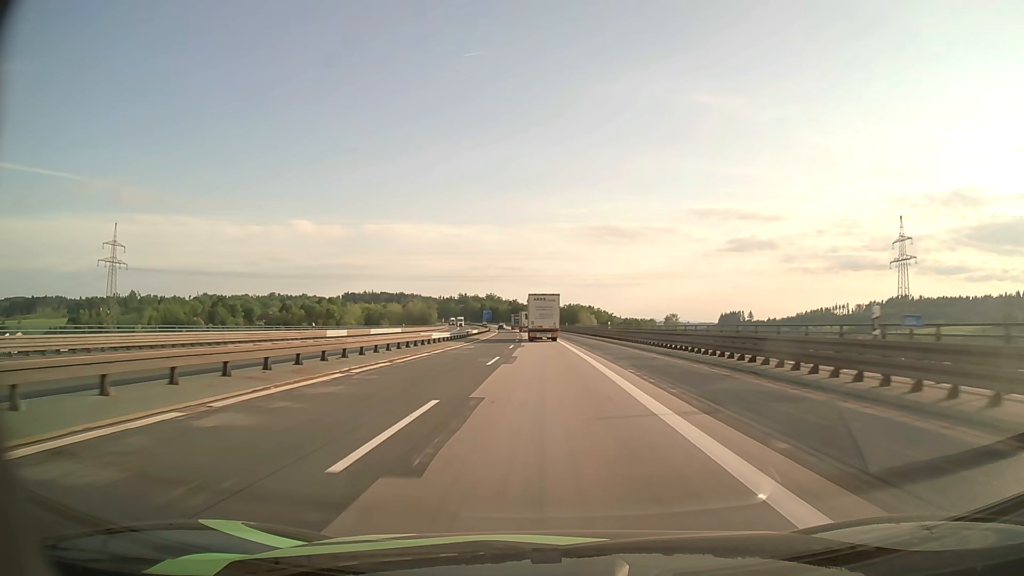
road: motorway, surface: asphalt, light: Day
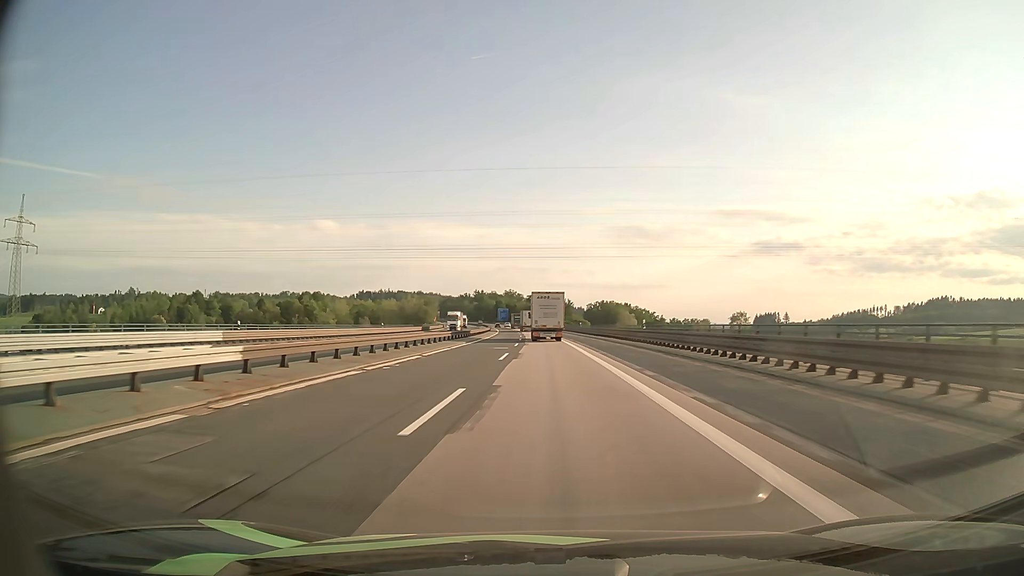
(-1.3, +69.8) m; -2°
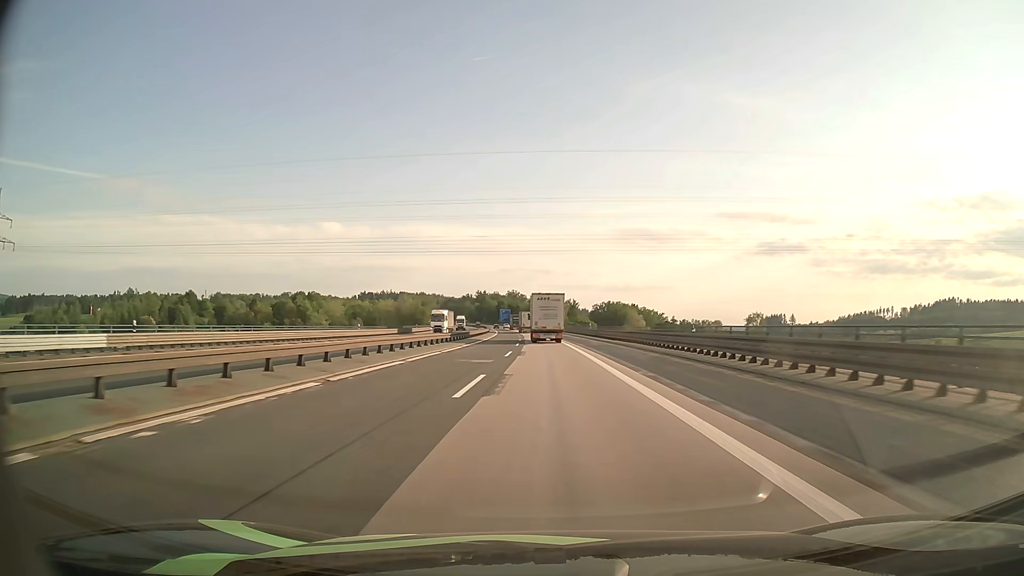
(0.0, +13.8) m; 0°
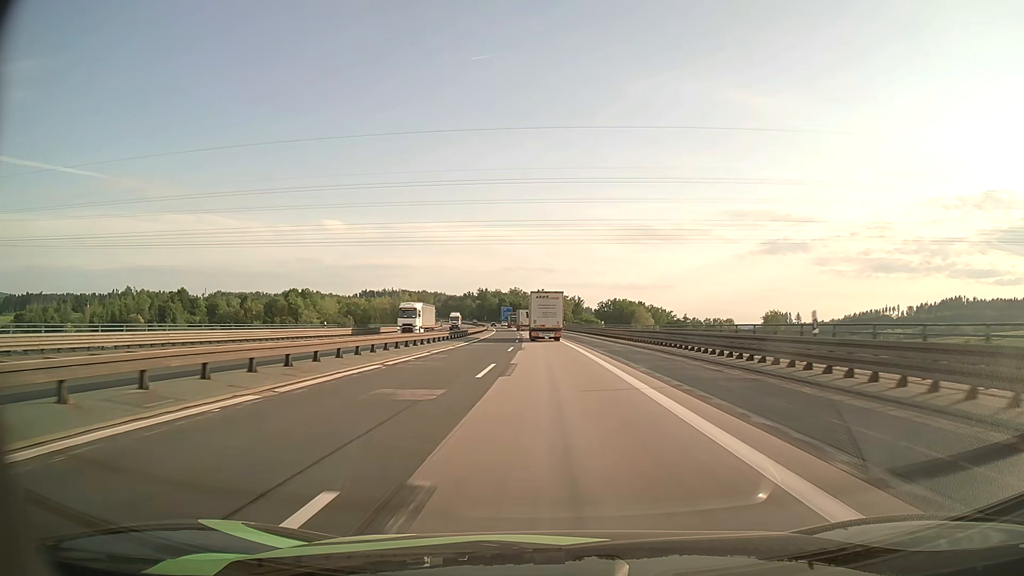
(-0.1, +13.6) m; 0°
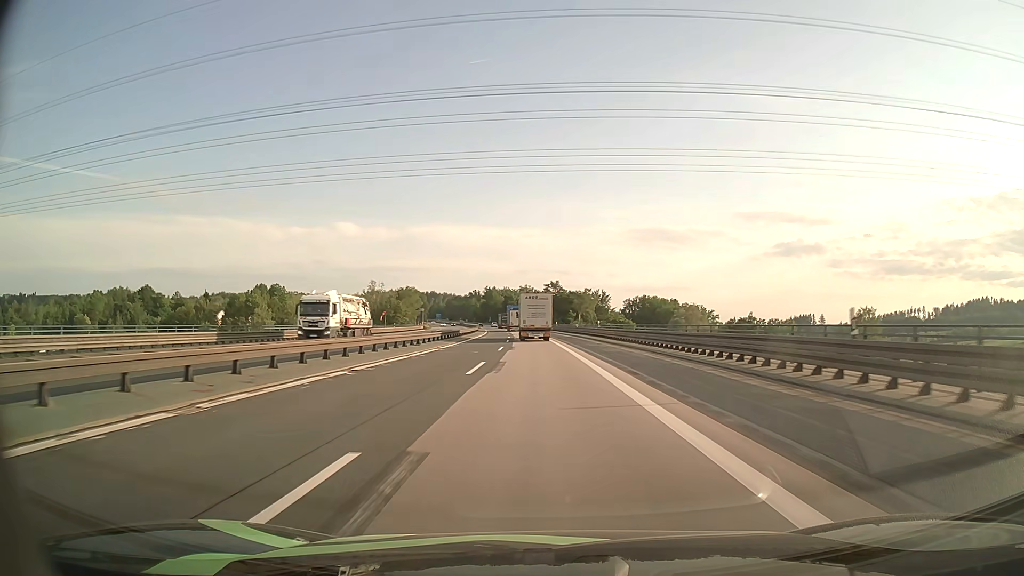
(-0.5, +53.1) m; -1°
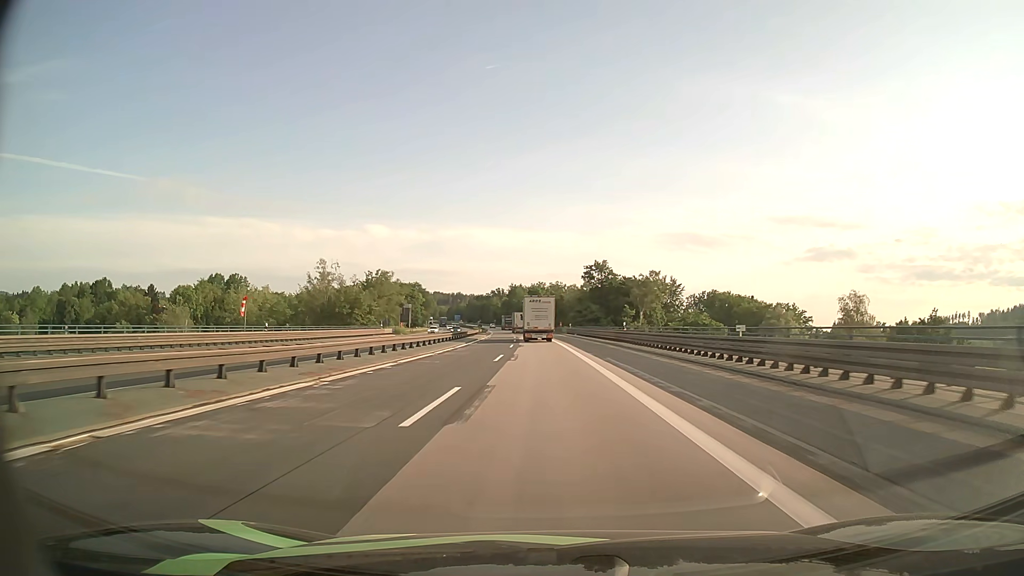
(-1.8, +63.8) m; -3°
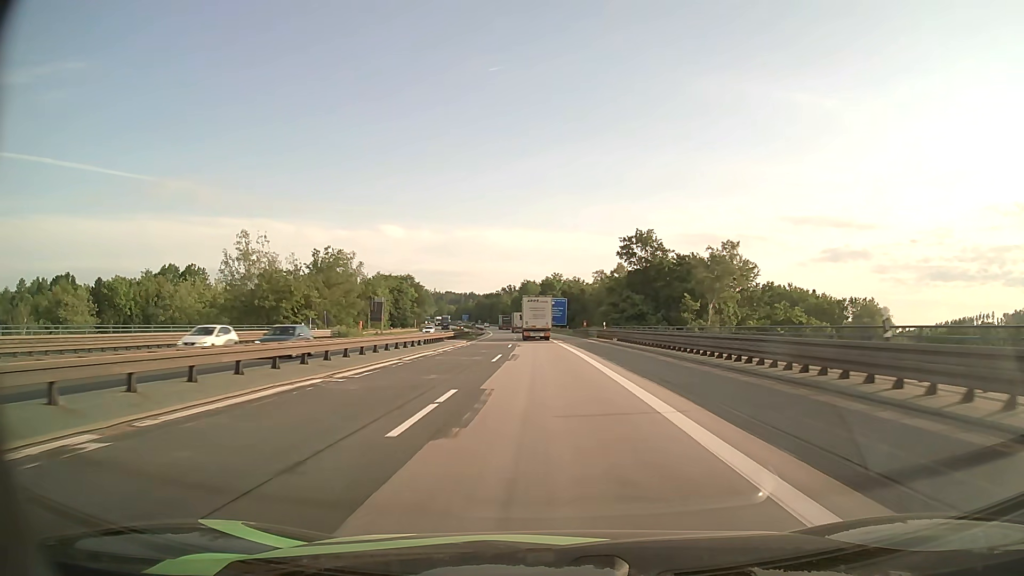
(-0.4, +37.7) m; -1°
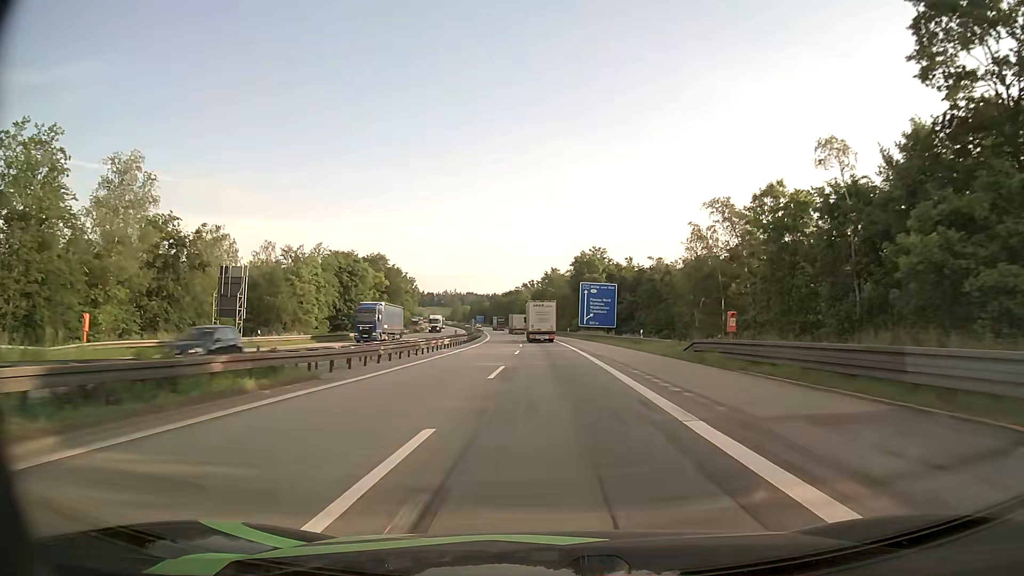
(-1.6, +63.3) m; -2°
(0, +10) (0, +20) (0, +30) (0, +40) (-1, +50) (-1, +60) (-1, +70) (-2, +80) (-2, +90) (-3, +100) m
